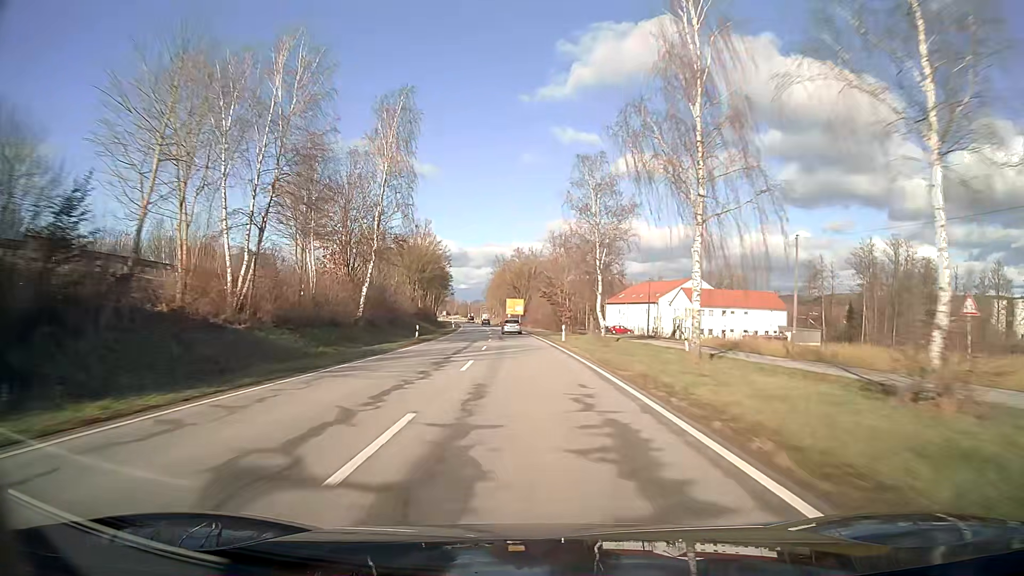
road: secondary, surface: asphalt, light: Day
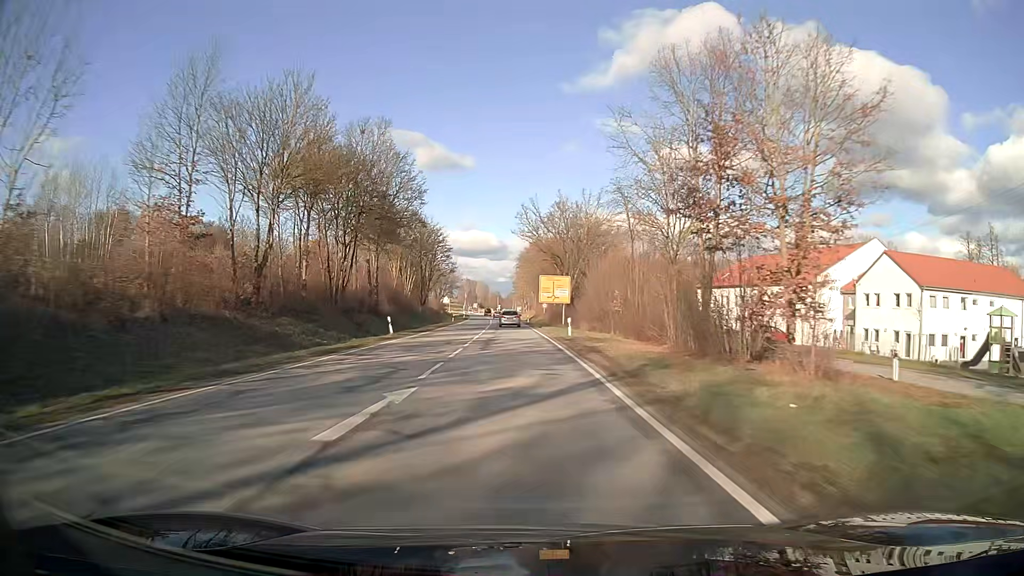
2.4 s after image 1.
(-1.7, +59.7) m; -3°
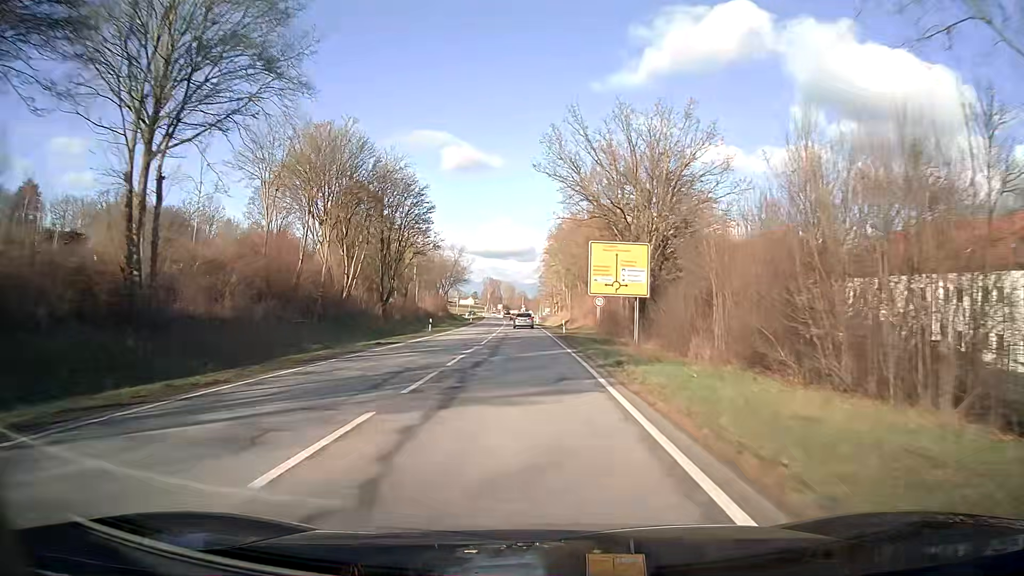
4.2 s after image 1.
(-0.7, +37.7) m; -2°
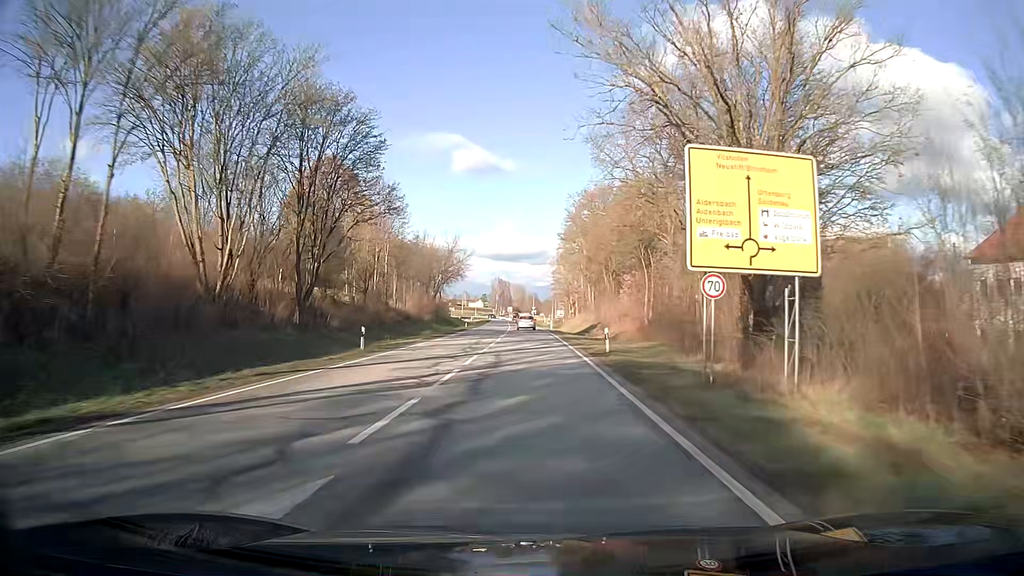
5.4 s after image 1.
(-0.2, +22.1) m; -1°
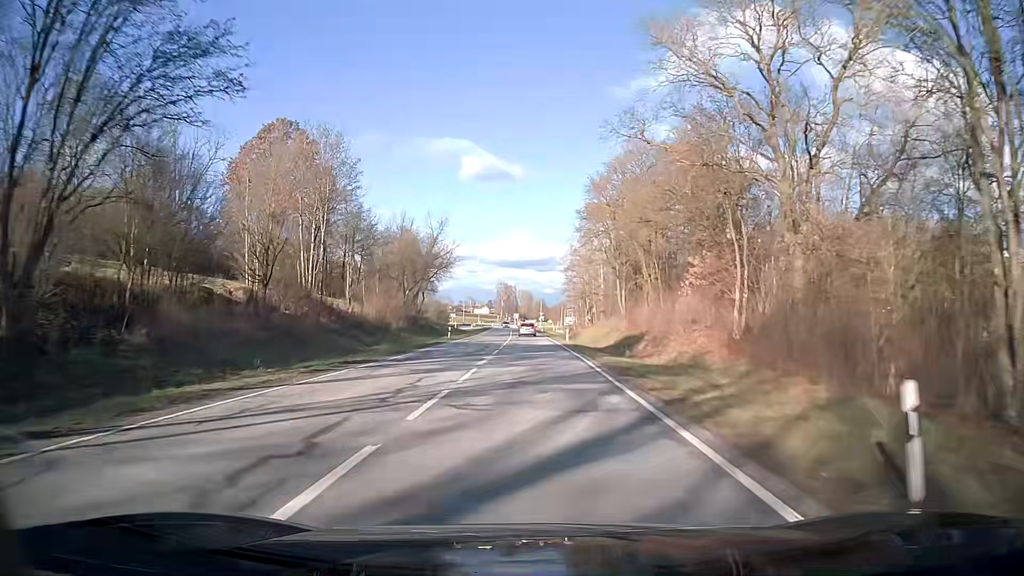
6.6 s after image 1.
(-0.1, +21.3) m; 0°
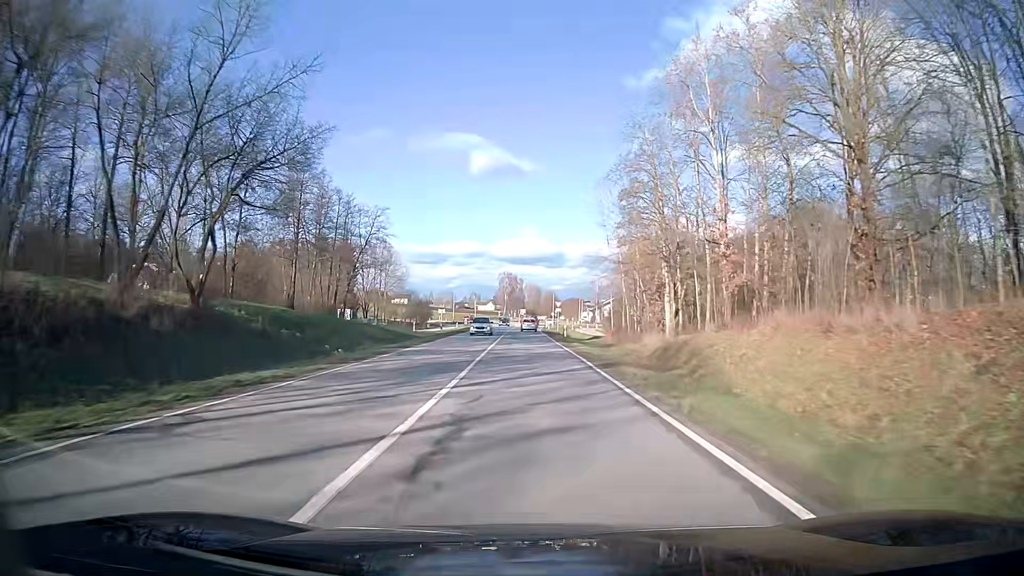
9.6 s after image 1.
(-0.4, +53.8) m; -1°
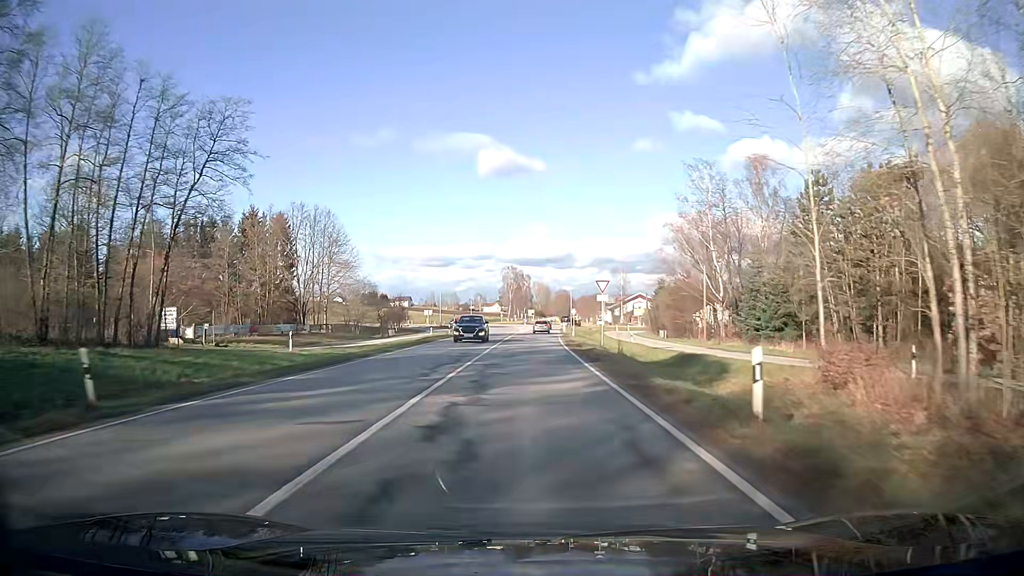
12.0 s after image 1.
(-0.3, +43.2) m; -1°
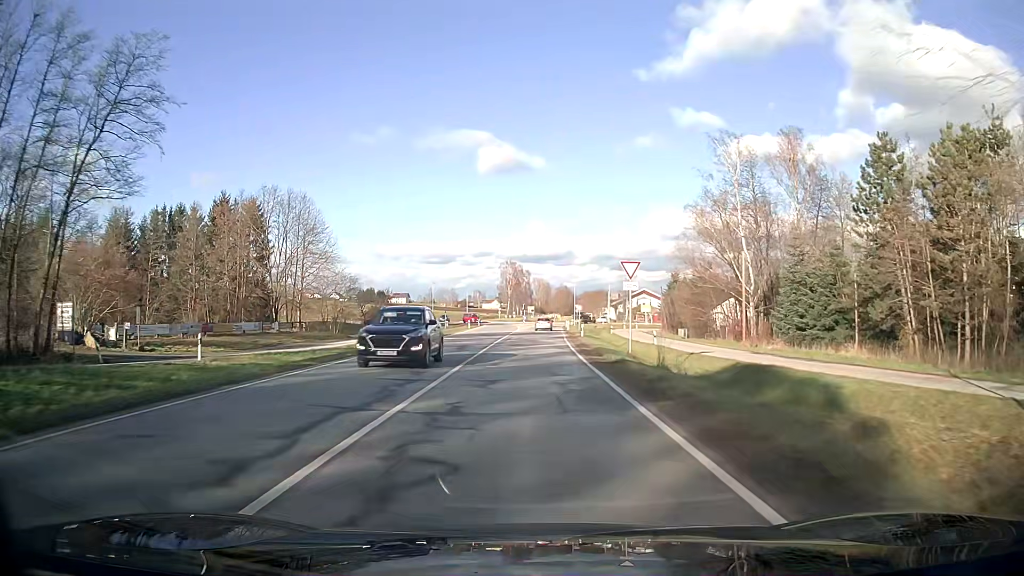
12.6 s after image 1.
(0.0, +10.6) m; 0°
